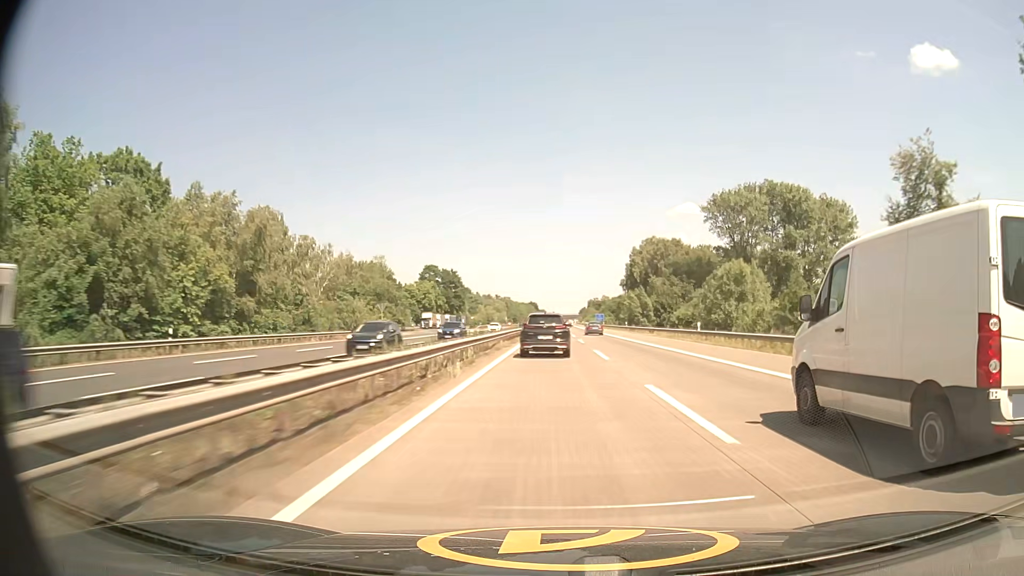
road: motorway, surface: concrete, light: Day
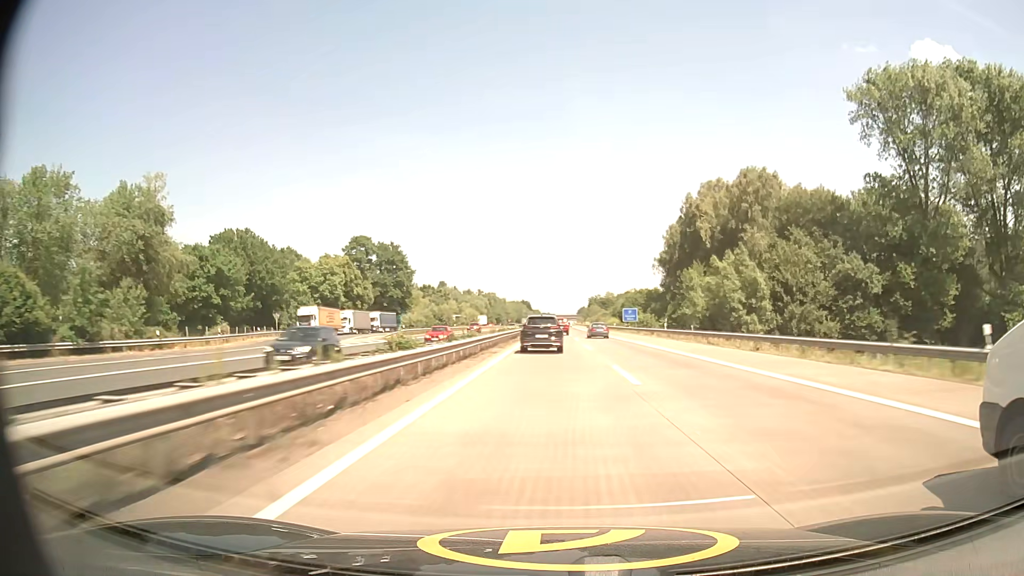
(+0.3, +82.6) m; 0°
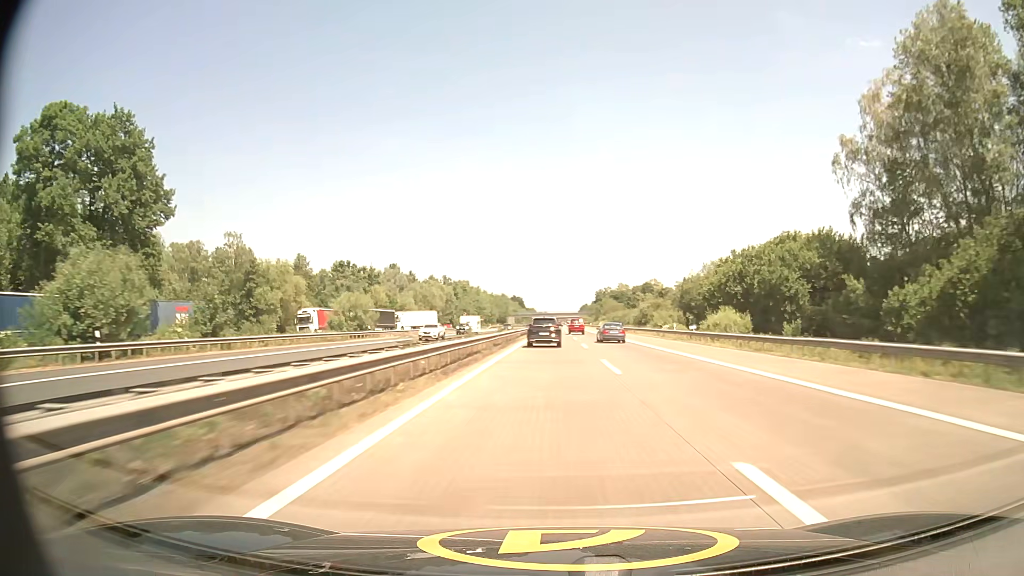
(+0.2, +104.4) m; 0°
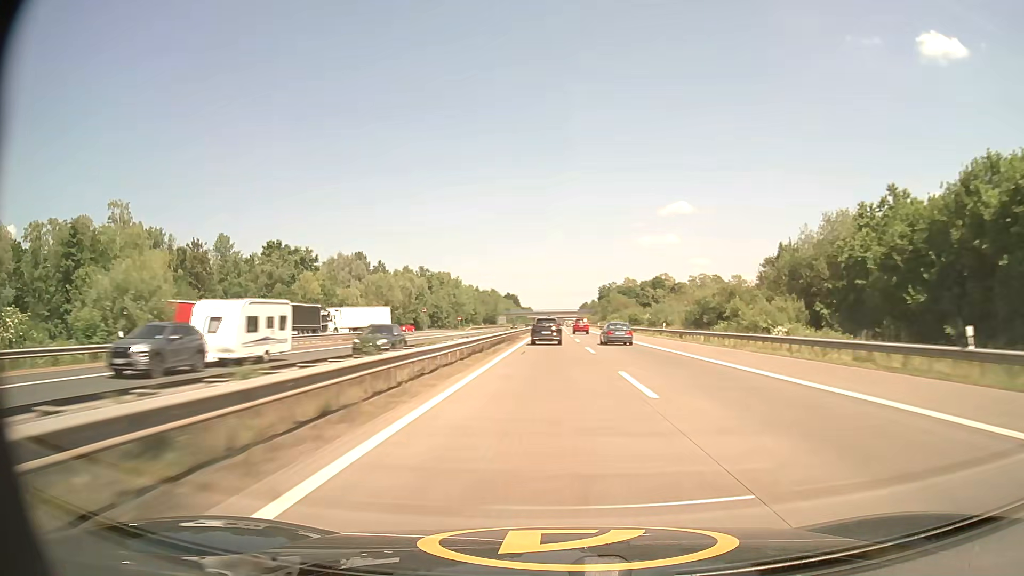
(+0.1, +42.2) m; 0°
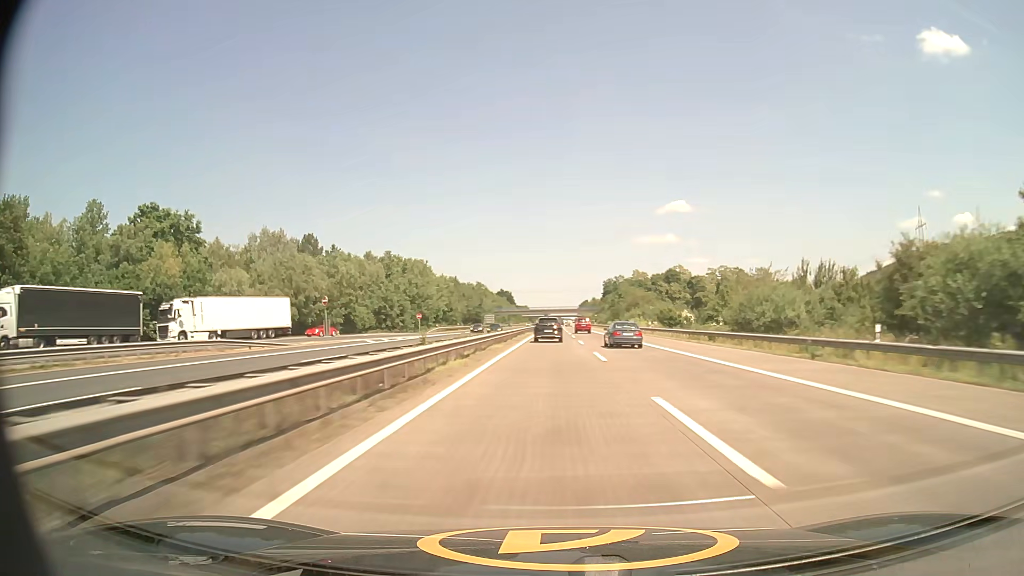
(+0.1, +42.5) m; 0°
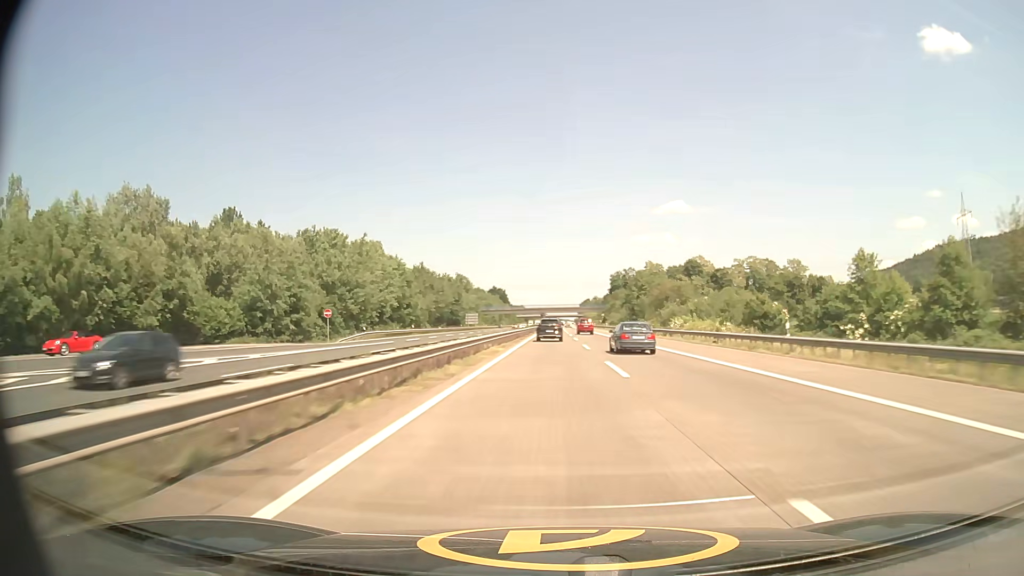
(0.0, +42.8) m; 0°
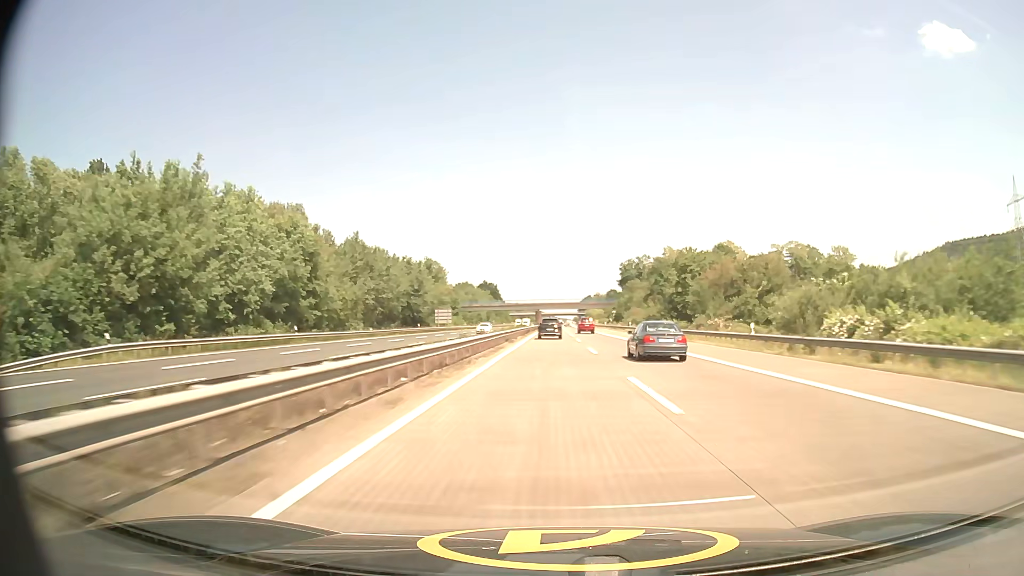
(+0.1, +43.0) m; 0°
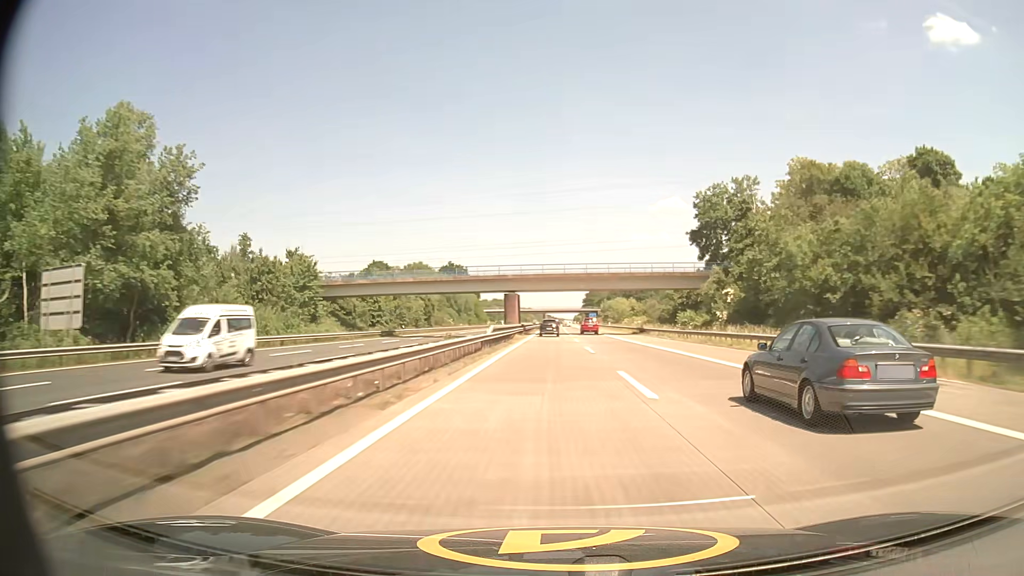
(+0.3, +108.2) m; 0°
(0, +10) (0, +20) (0, +30) (0, +40) (0, +50) (0, +60) (0, +70) (0, +80) (0, +90) (0, +100) m
